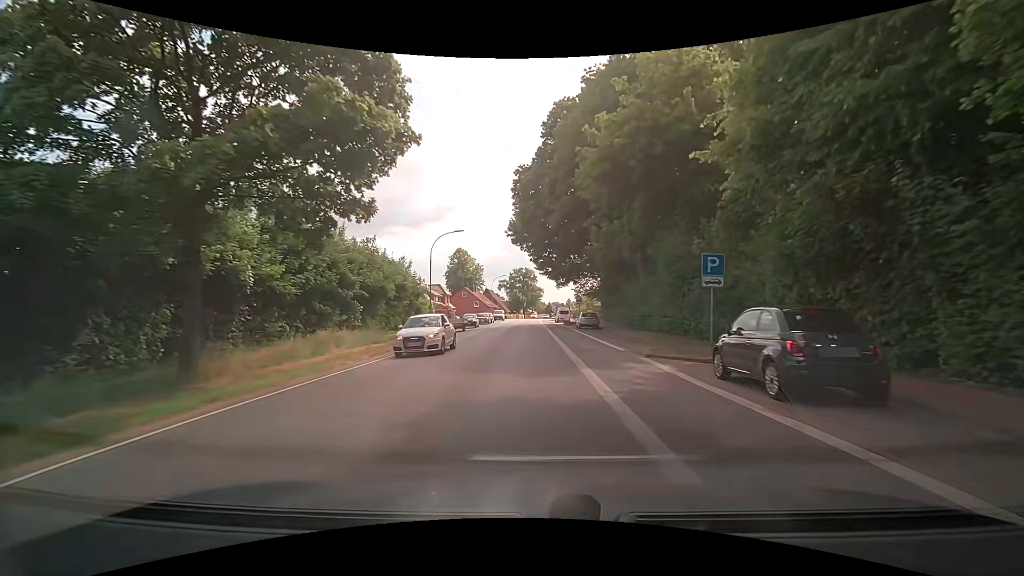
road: secondary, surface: asphalt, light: Day
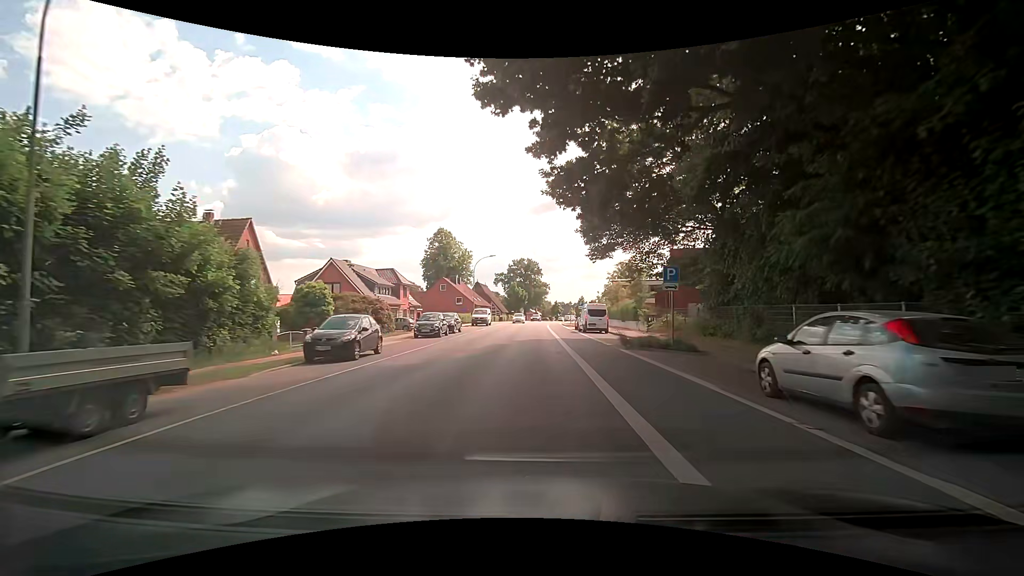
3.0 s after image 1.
(-0.1, +36.0) m; 0°
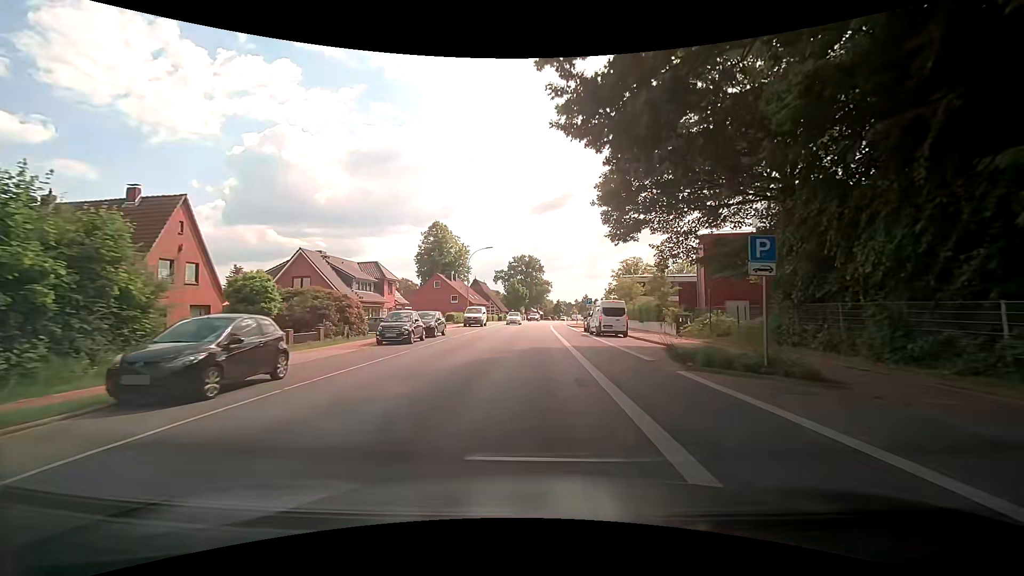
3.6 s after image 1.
(0.0, +7.5) m; 0°
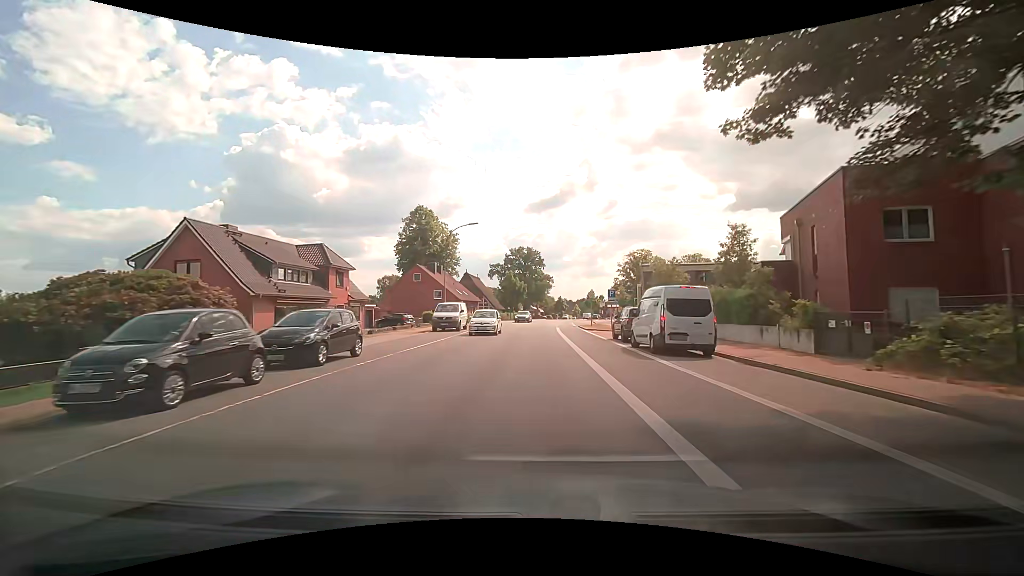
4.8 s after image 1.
(0.0, +15.1) m; +1°
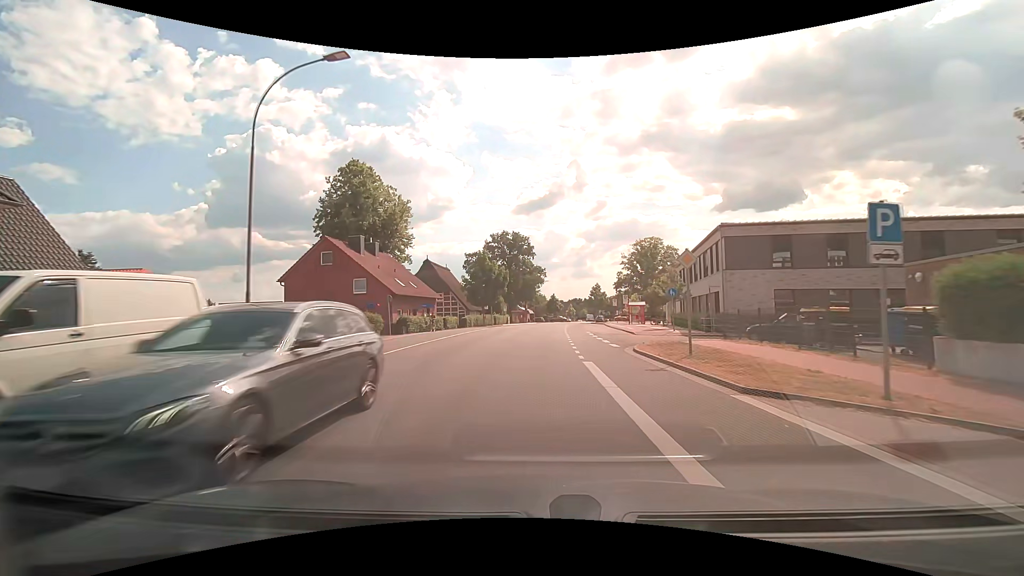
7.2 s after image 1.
(+0.1, +29.4) m; +1°
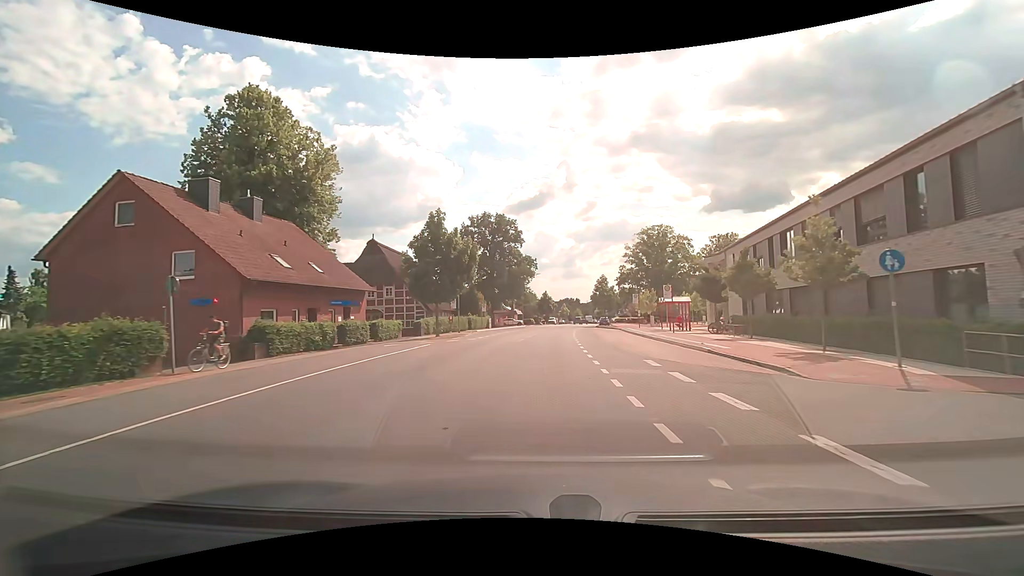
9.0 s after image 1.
(+0.3, +21.4) m; +1°
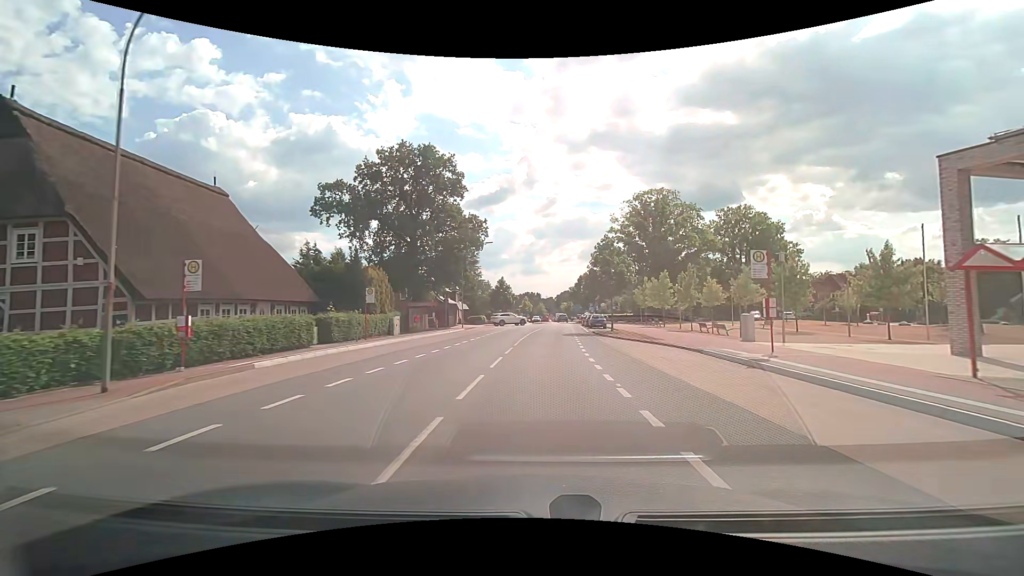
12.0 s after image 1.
(+1.0, +34.7) m; +4°
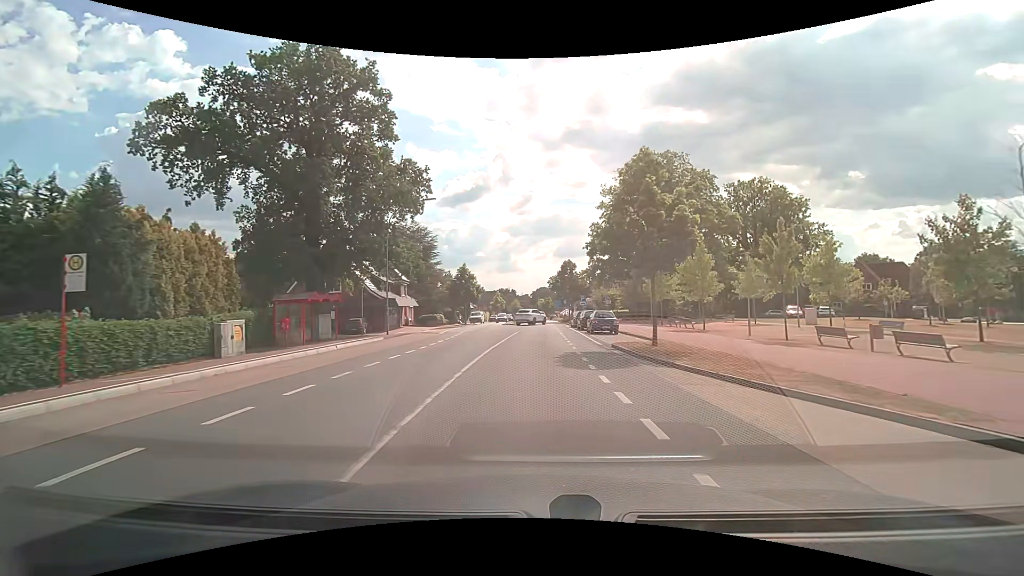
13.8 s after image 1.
(+0.6, +19.5) m; +3°
(0, +10) (0, +20) (+1, +30) (+1, +40) (+1, +50) (+1, +60) (+1, +70) (+1, +80) (+1, +90) (+1, +100) m
